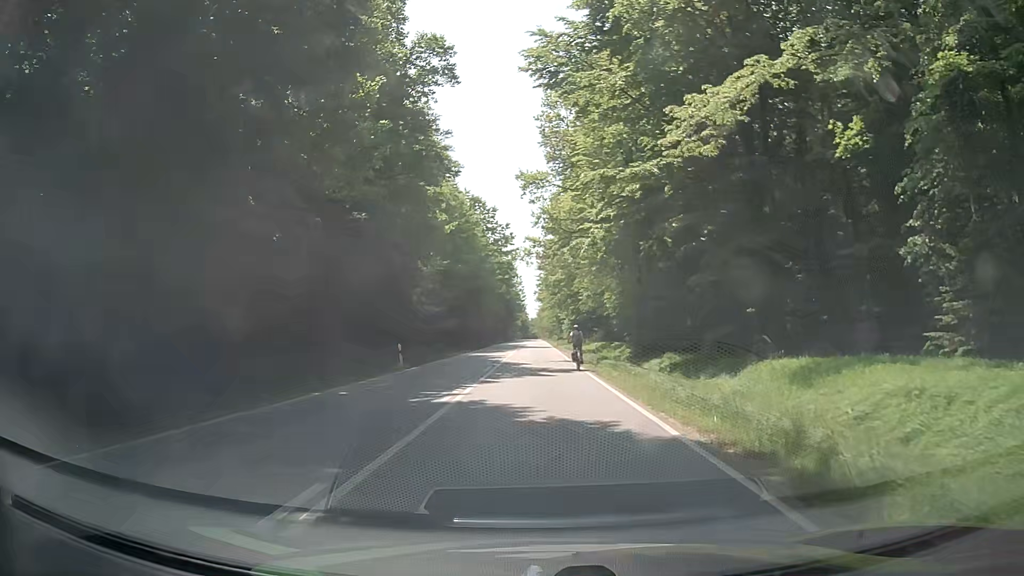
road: secondary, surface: asphalt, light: Day
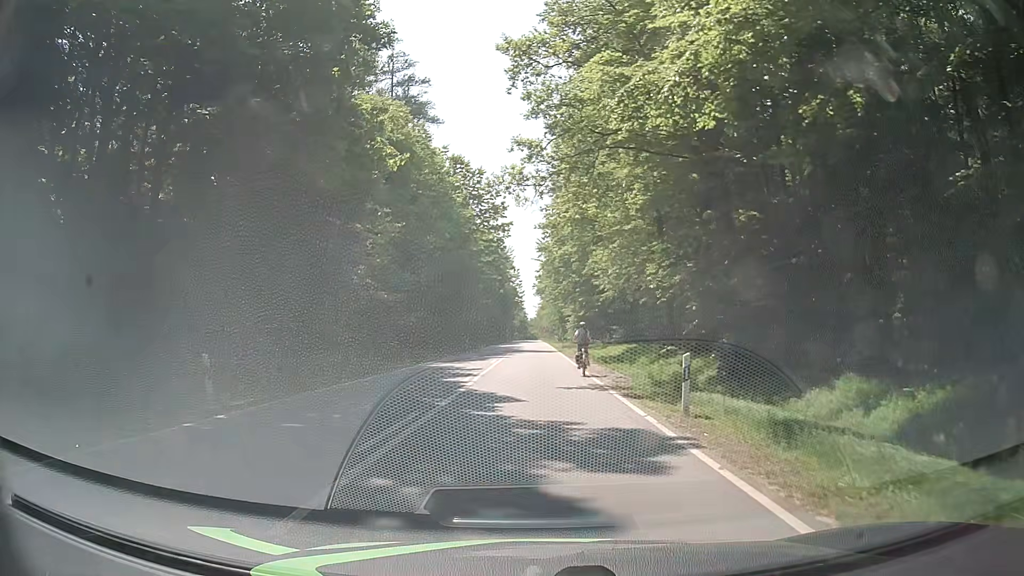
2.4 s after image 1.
(+0.1, +18.3) m; 0°
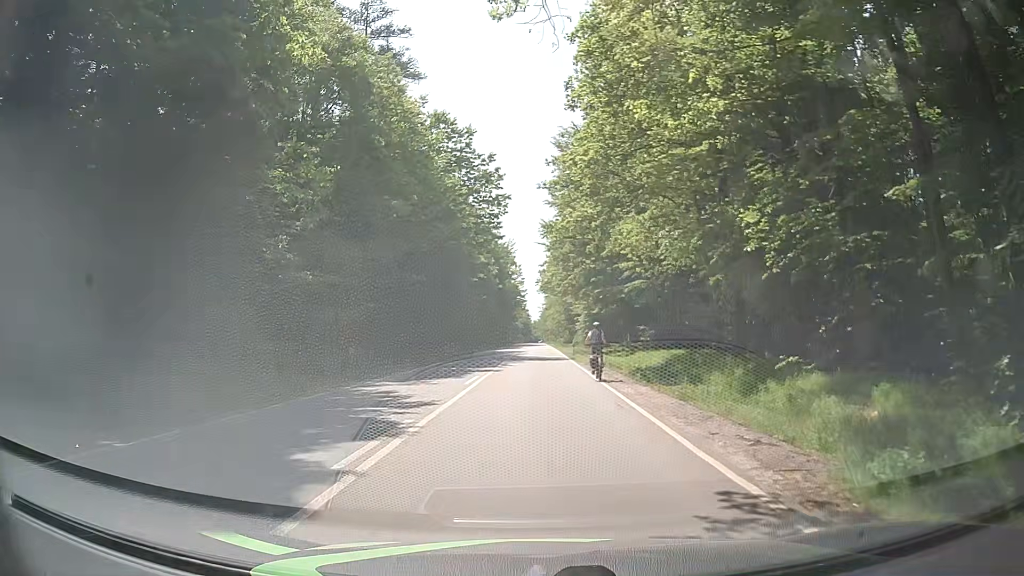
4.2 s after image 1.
(+0.2, +12.9) m; +1°
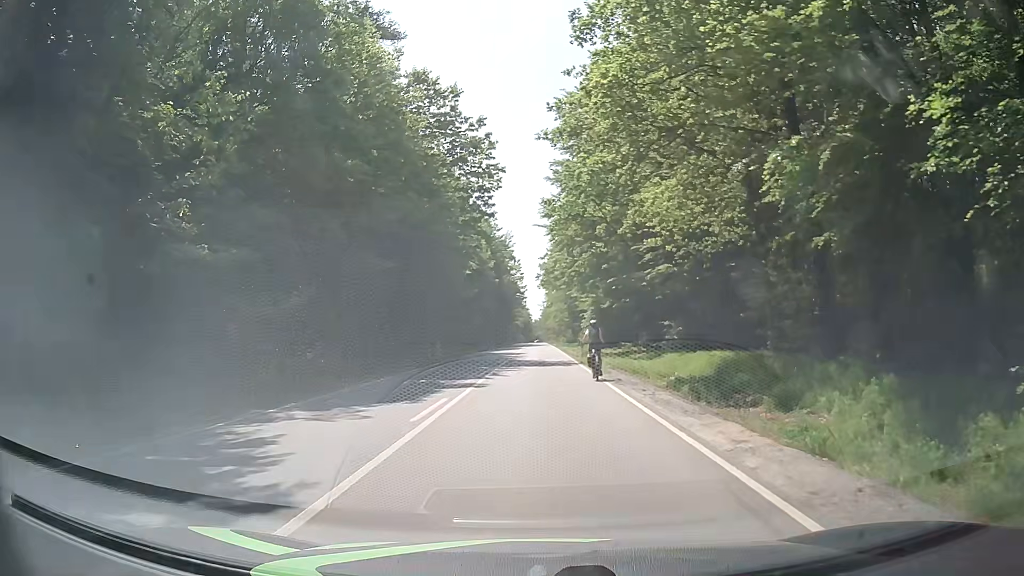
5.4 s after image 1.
(-0.1, +8.1) m; 0°
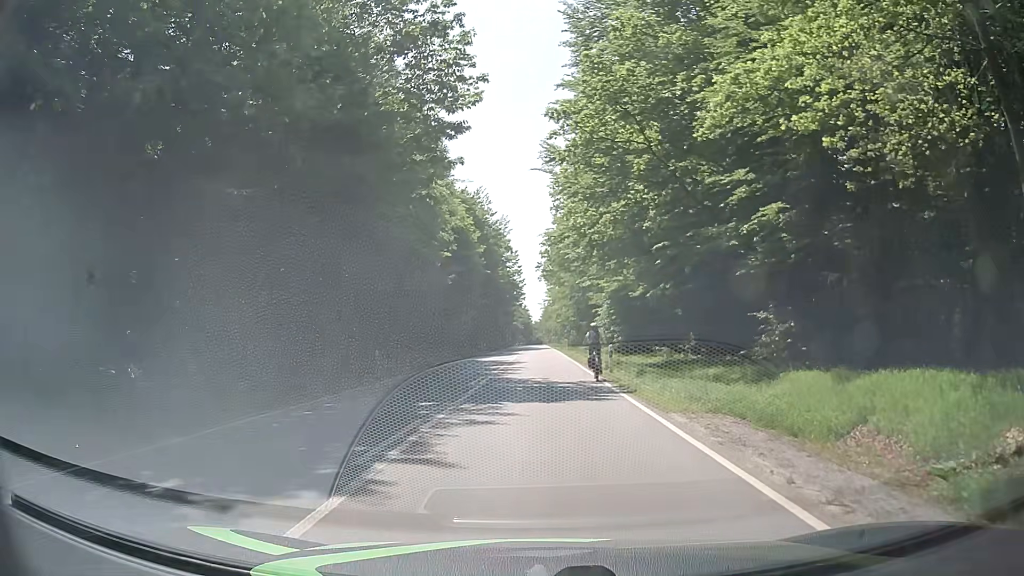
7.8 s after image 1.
(-0.4, +15.4) m; -1°
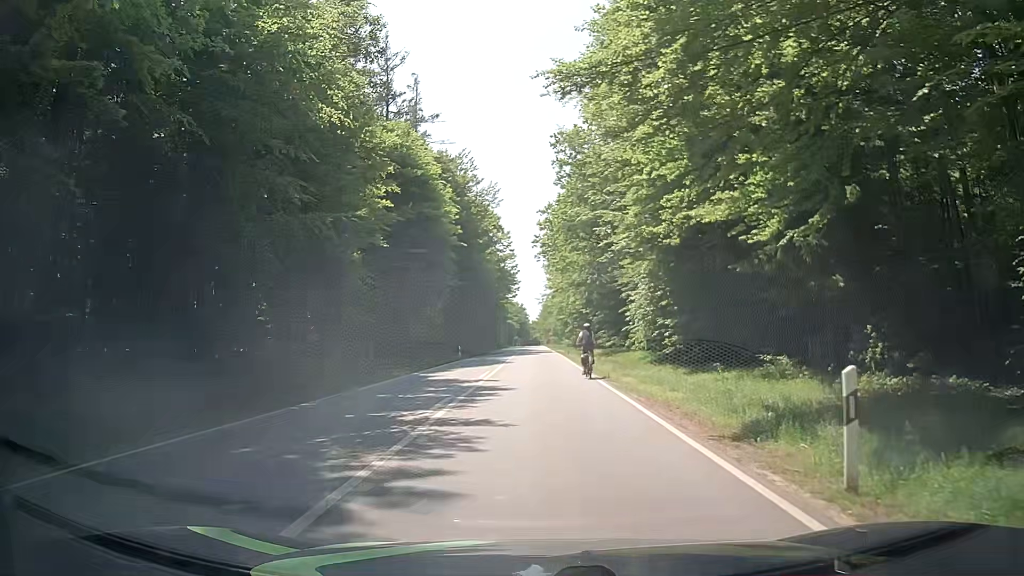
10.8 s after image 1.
(+0.2, +19.7) m; +2°
